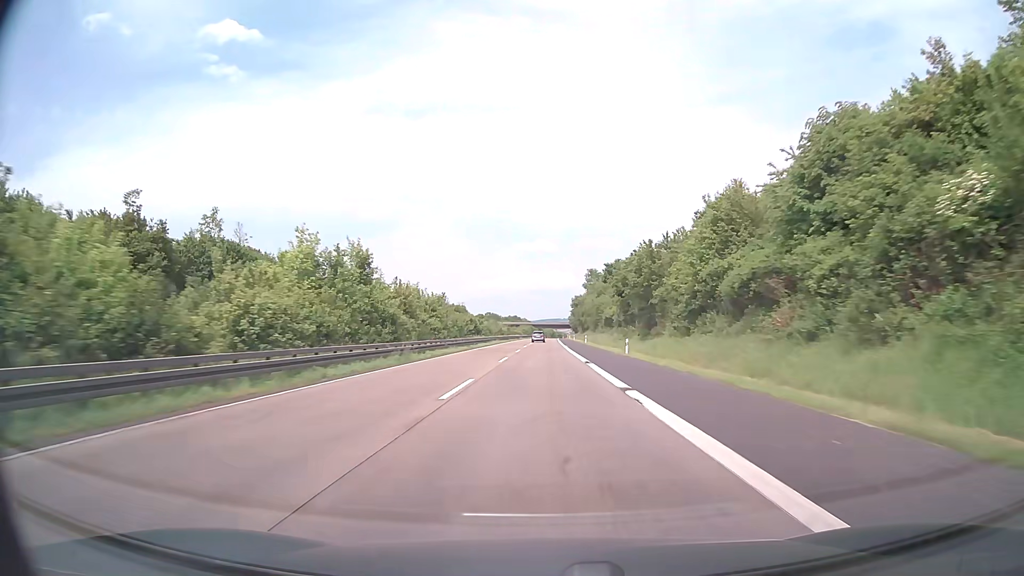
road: motorway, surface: asphalt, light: Day
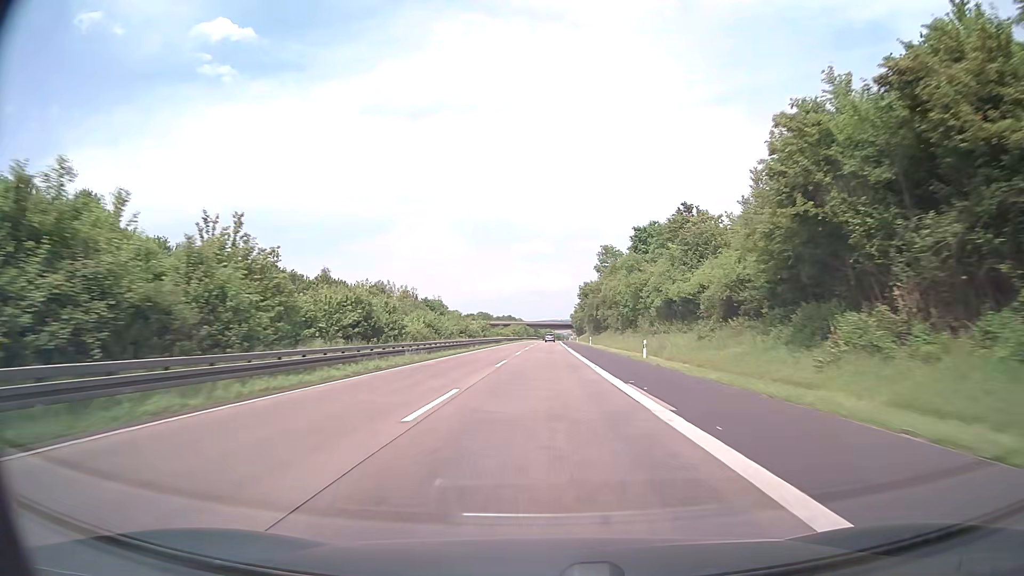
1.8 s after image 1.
(+0.1, +57.2) m; 0°
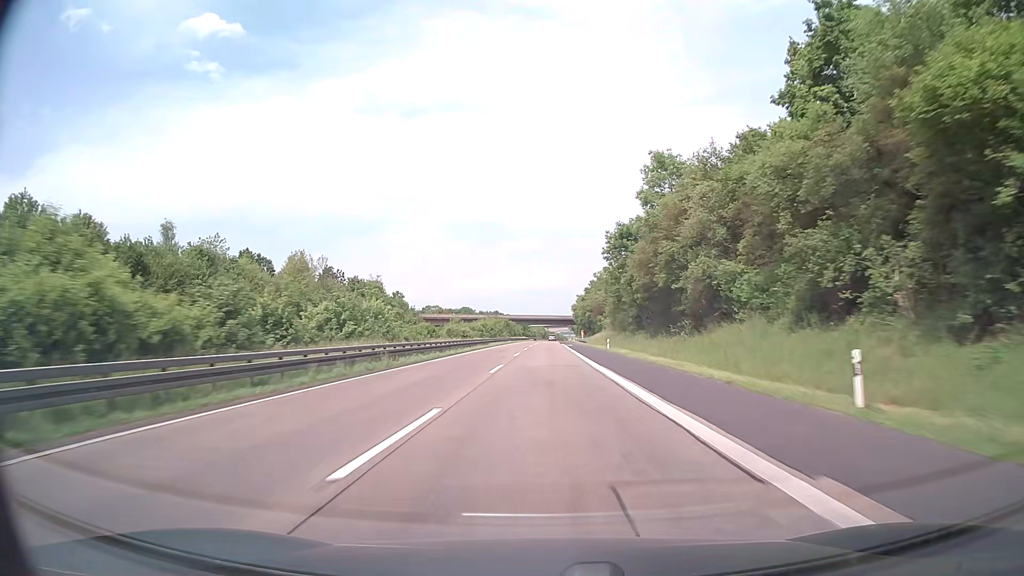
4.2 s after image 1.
(+0.5, +76.2) m; +1°
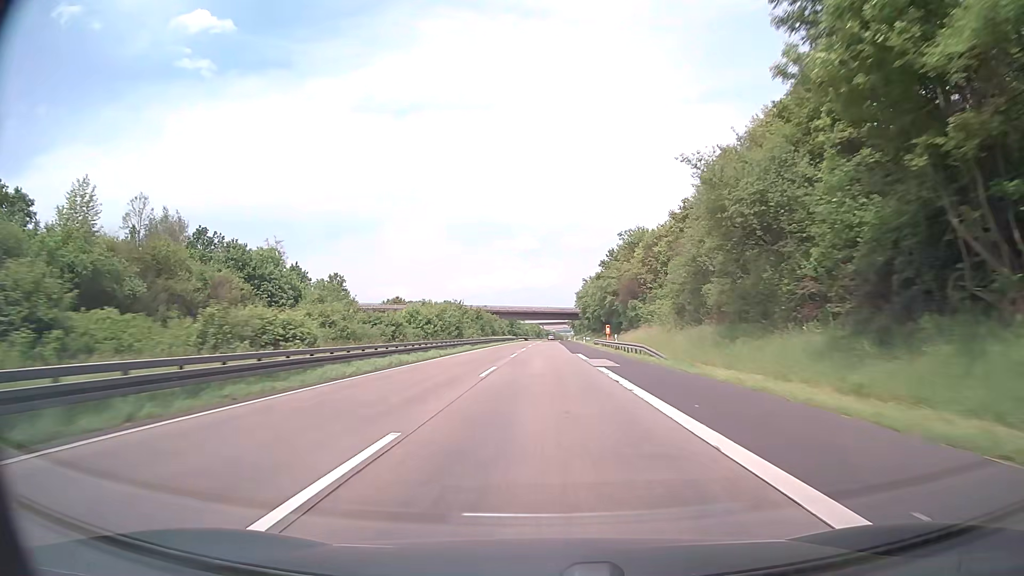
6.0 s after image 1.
(+0.2, +57.2) m; 0°
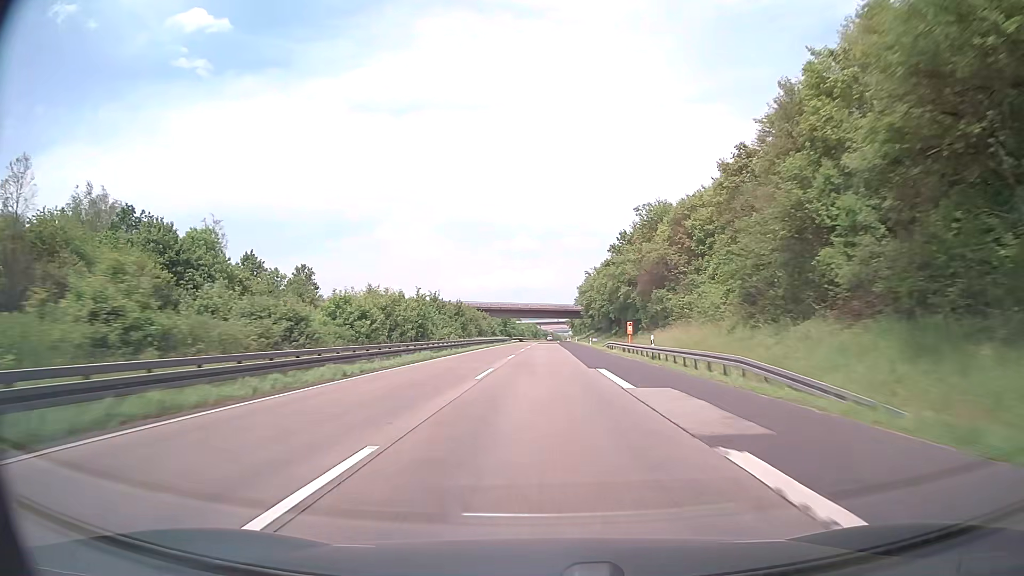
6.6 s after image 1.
(0.0, +19.1) m; 0°
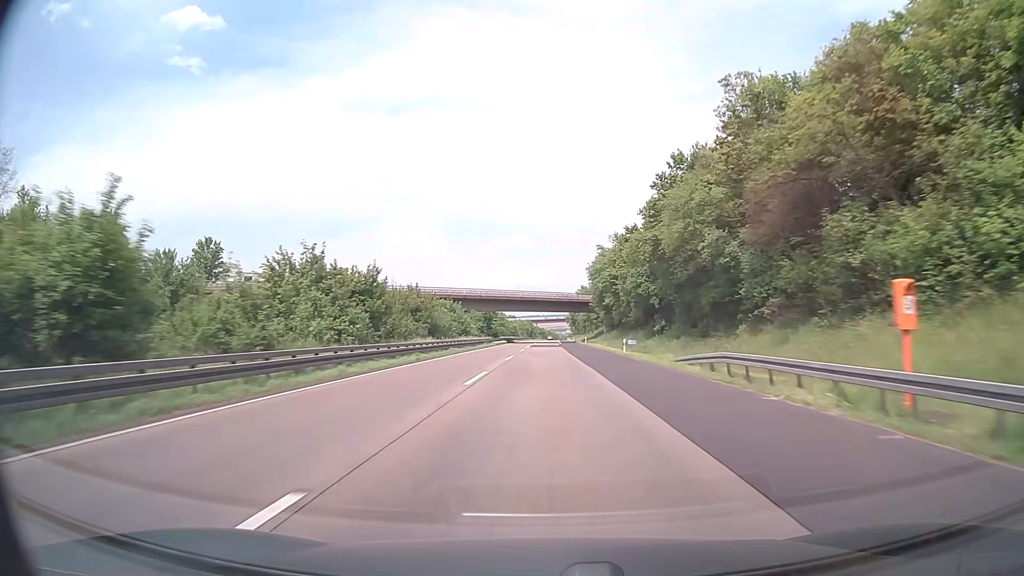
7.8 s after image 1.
(+0.3, +38.2) m; +1°
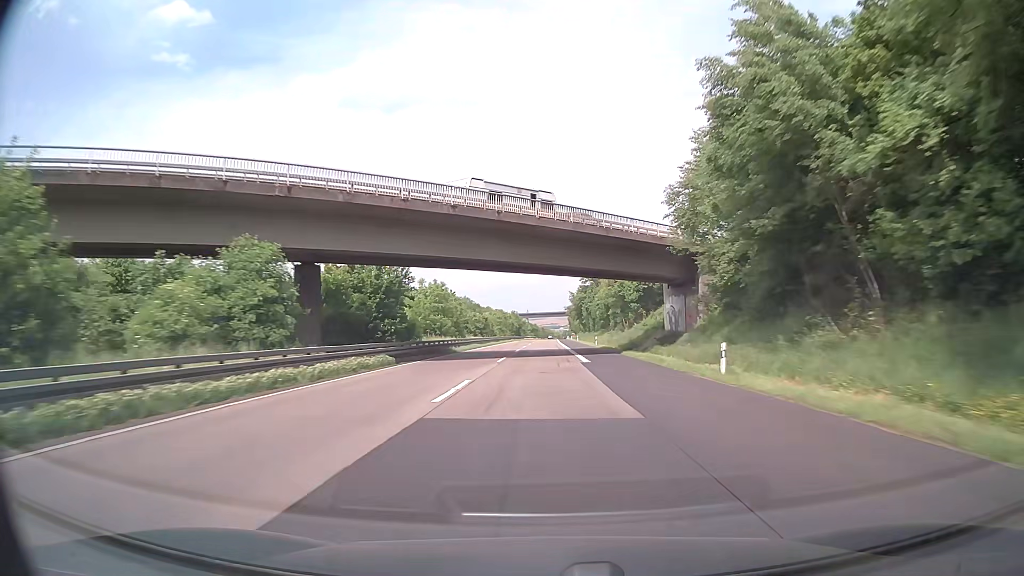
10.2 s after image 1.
(+0.4, +76.3) m; +1°
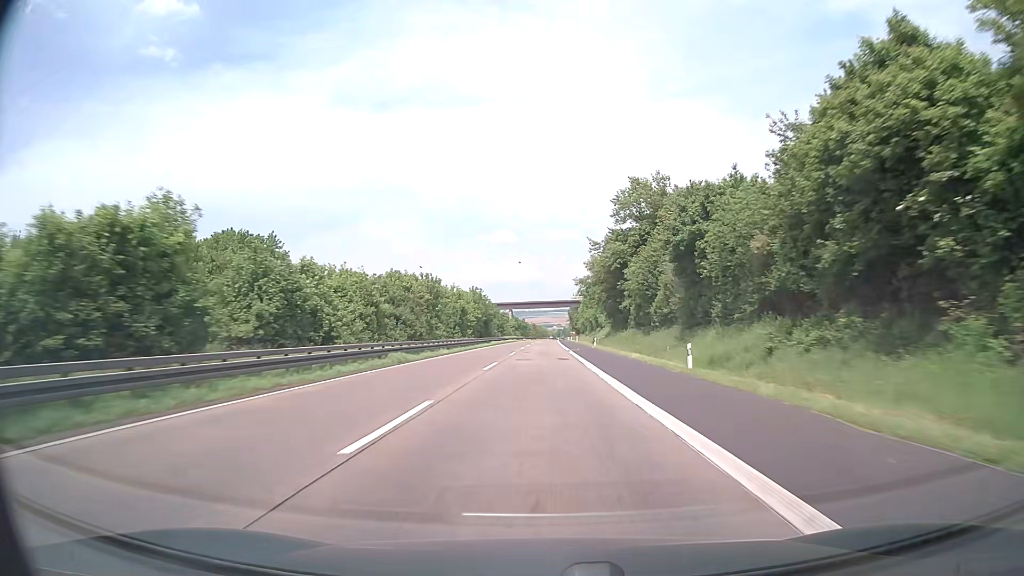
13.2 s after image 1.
(+0.4, +95.4) m; +1°
(0, +10) (0, +20) (0, +30) (0, +40) (0, +50) (0, +60) (0, +70) (0, +80) (0, +90) (0, +100) m
